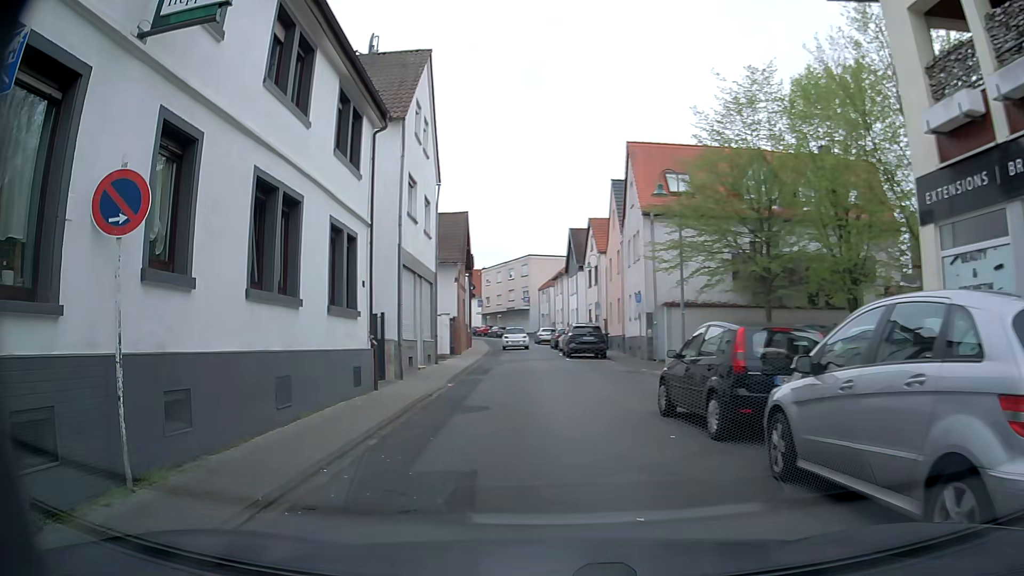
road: residential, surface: asphalt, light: Day
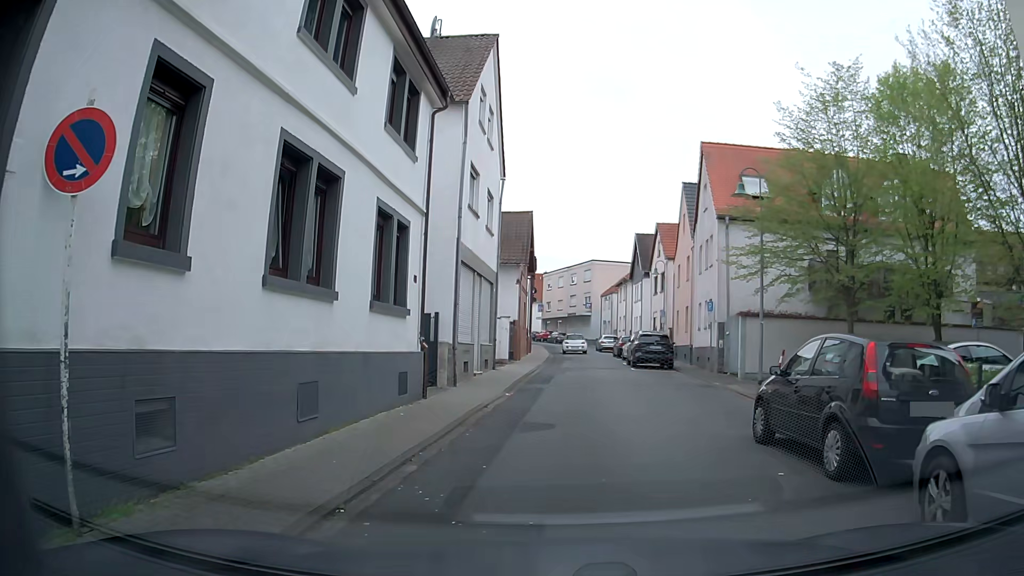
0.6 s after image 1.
(-0.2, +1.7) m; -6°
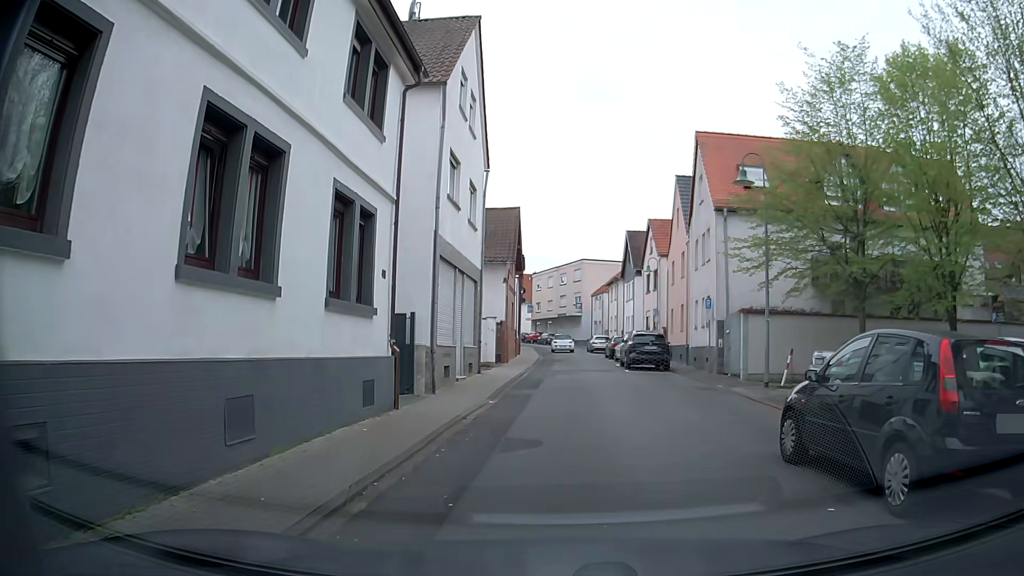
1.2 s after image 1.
(0.0, +1.6) m; 0°
